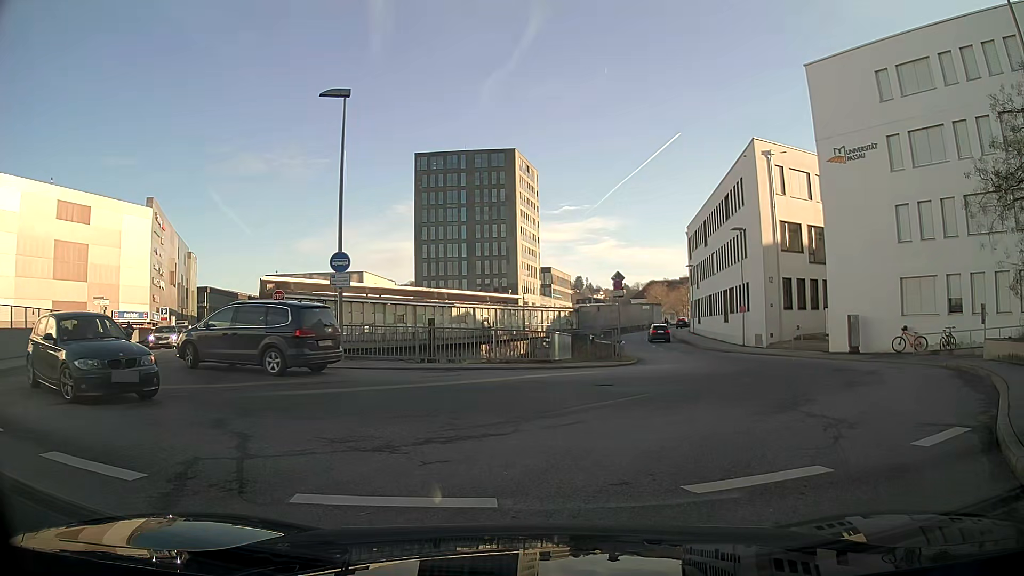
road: residential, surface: asphalt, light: Day
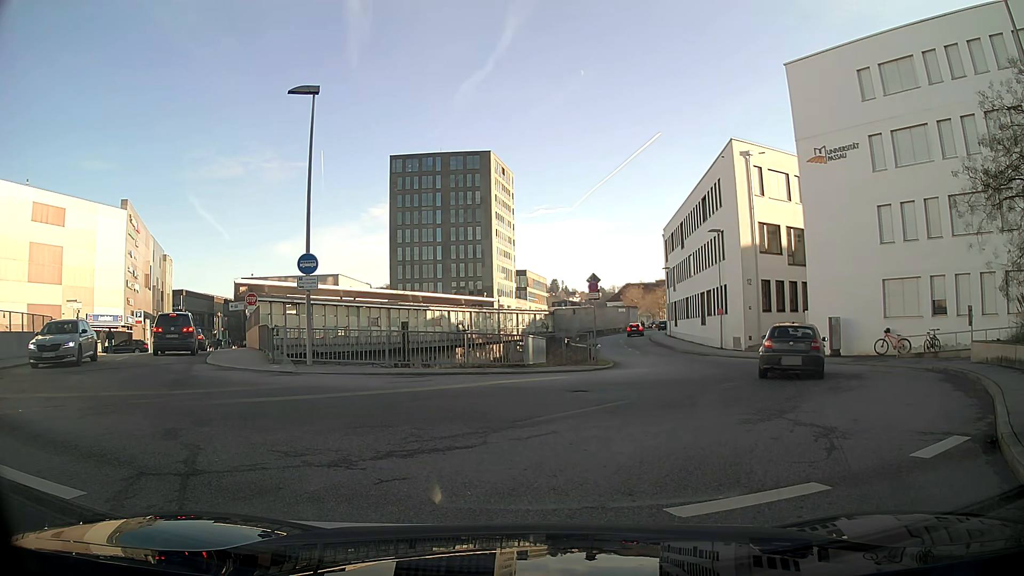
(0.0, +0.6) m; 0°
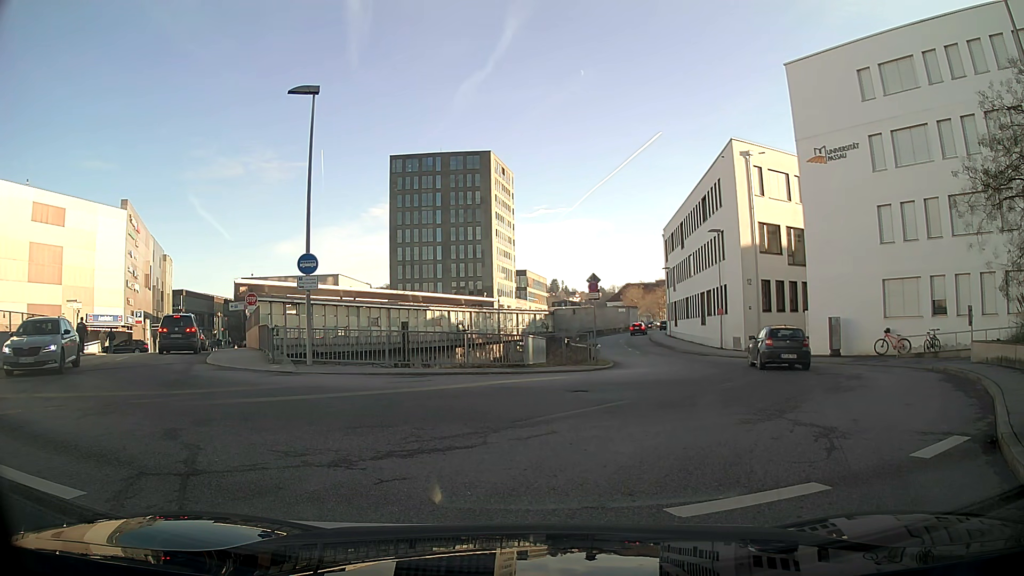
(0.0, 0.0) m; 0°
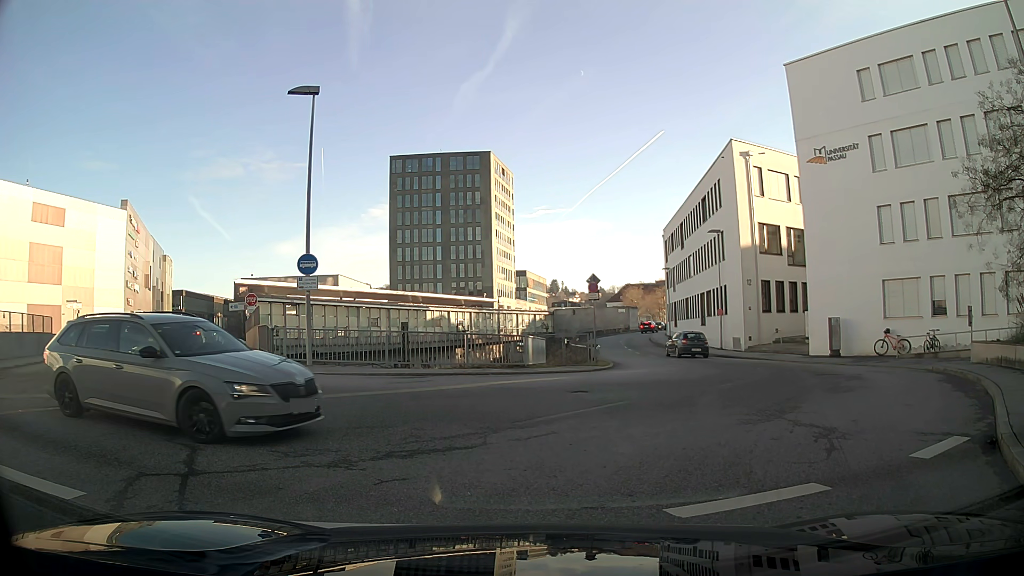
(0.0, 0.0) m; 0°
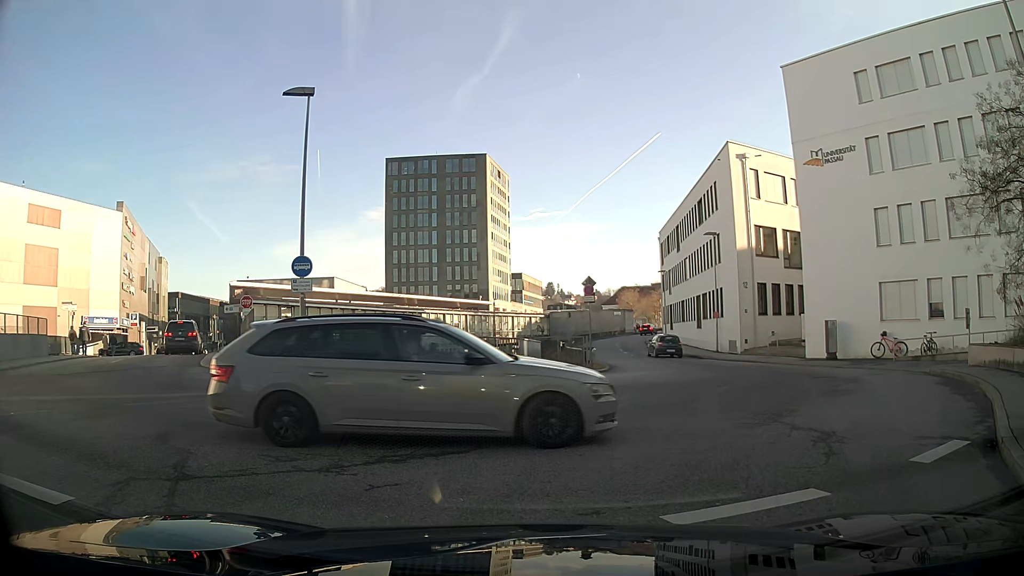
(0.0, +0.1) m; 0°
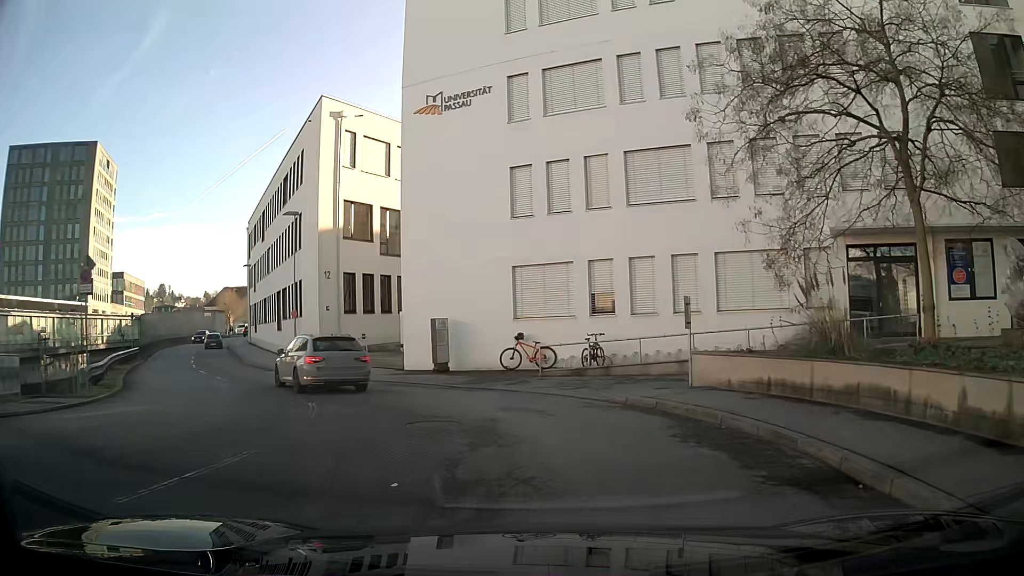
(+4.3, +8.4) m; +38°
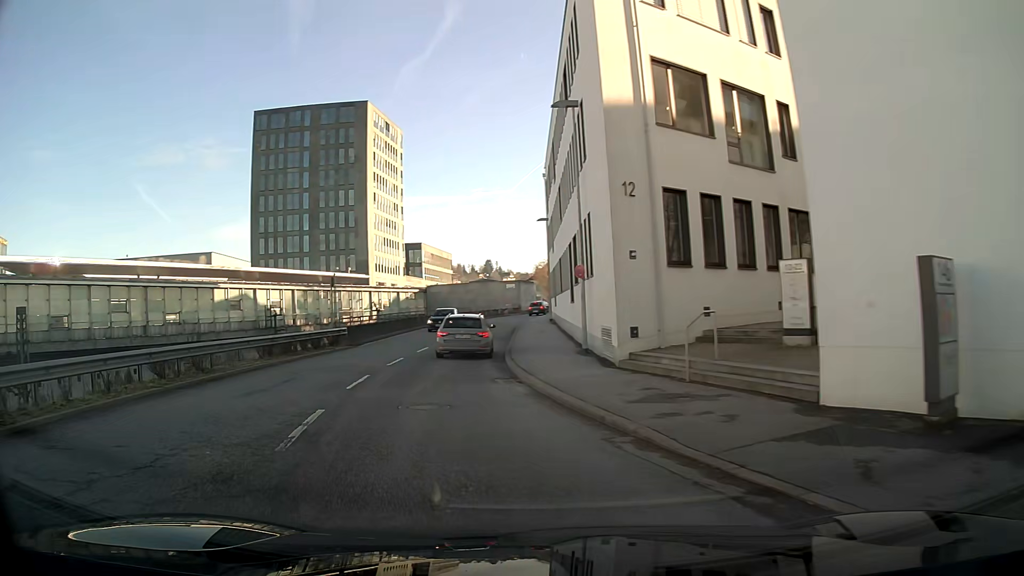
(-3.5, +15.7) m; -28°
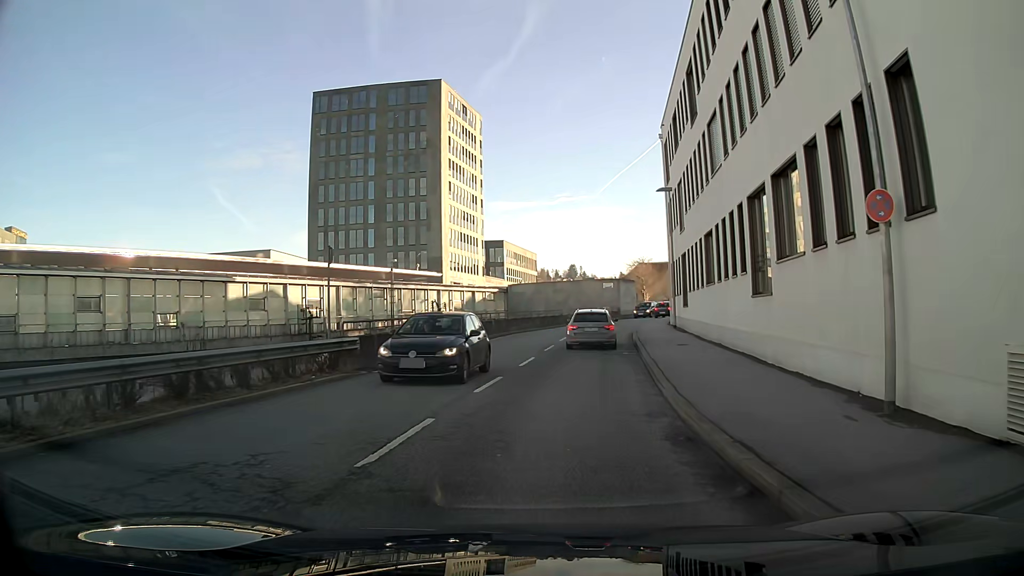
(-0.8, +13.3) m; -4°
